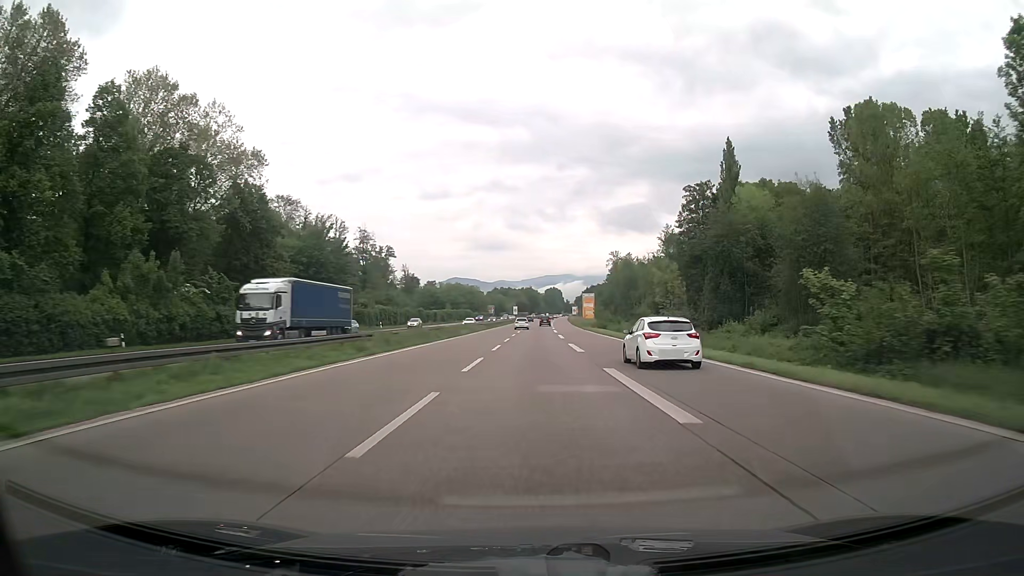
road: trunk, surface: asphalt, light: Day
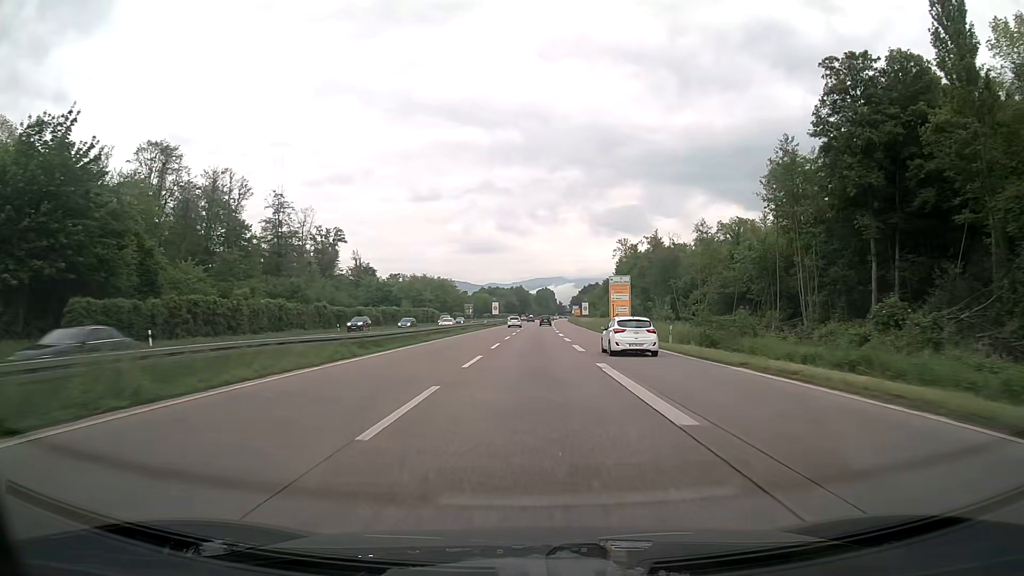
(+0.3, +60.4) m; +1°
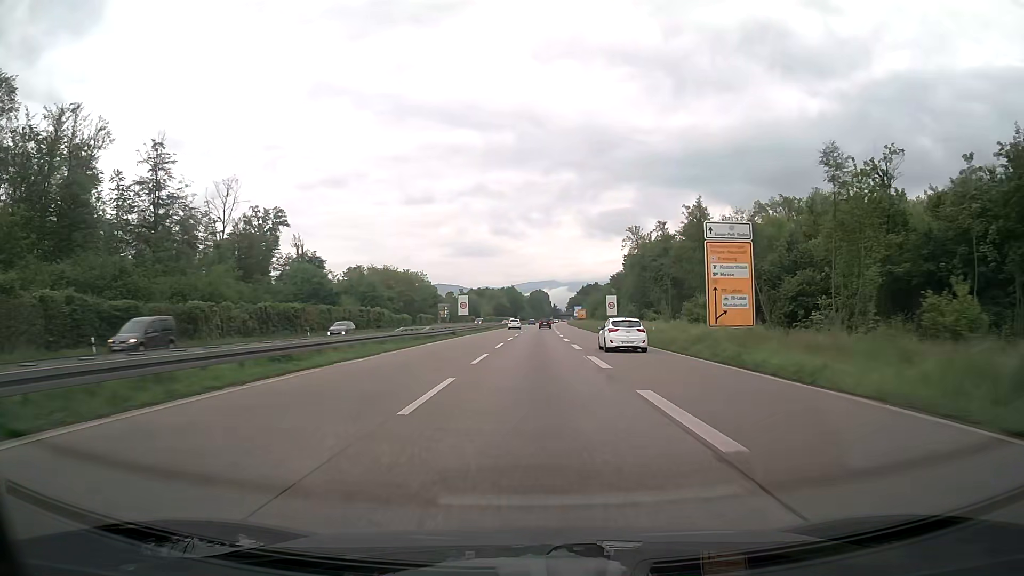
(+0.1, +45.7) m; +1°
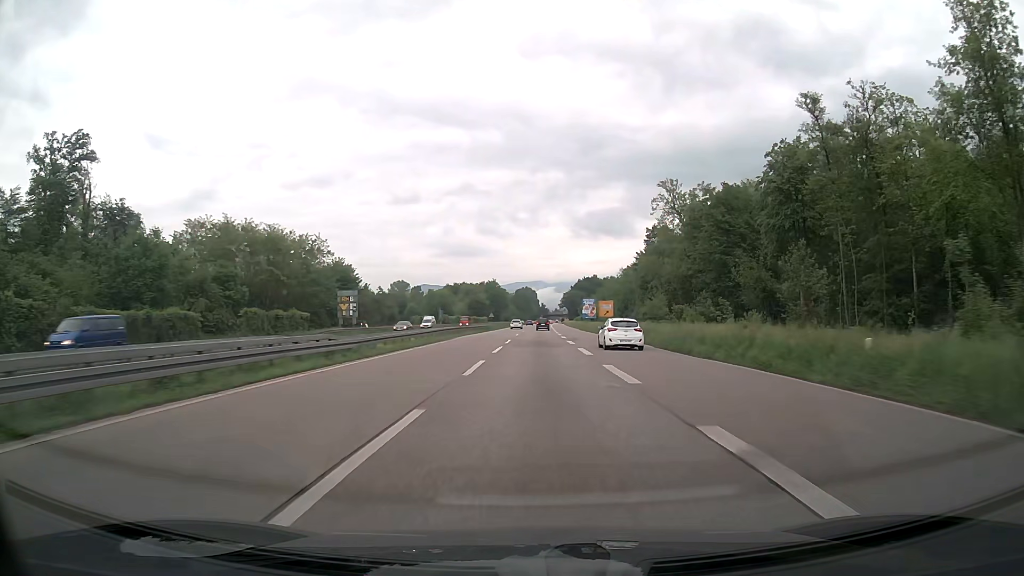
(+0.7, +76.8) m; +1°
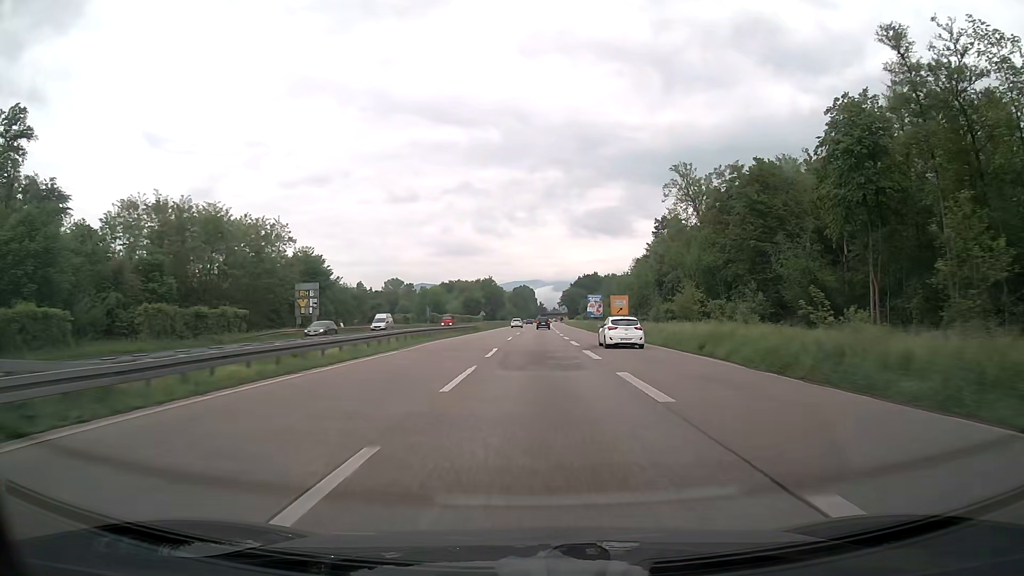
(0.0, +15.5) m; 0°
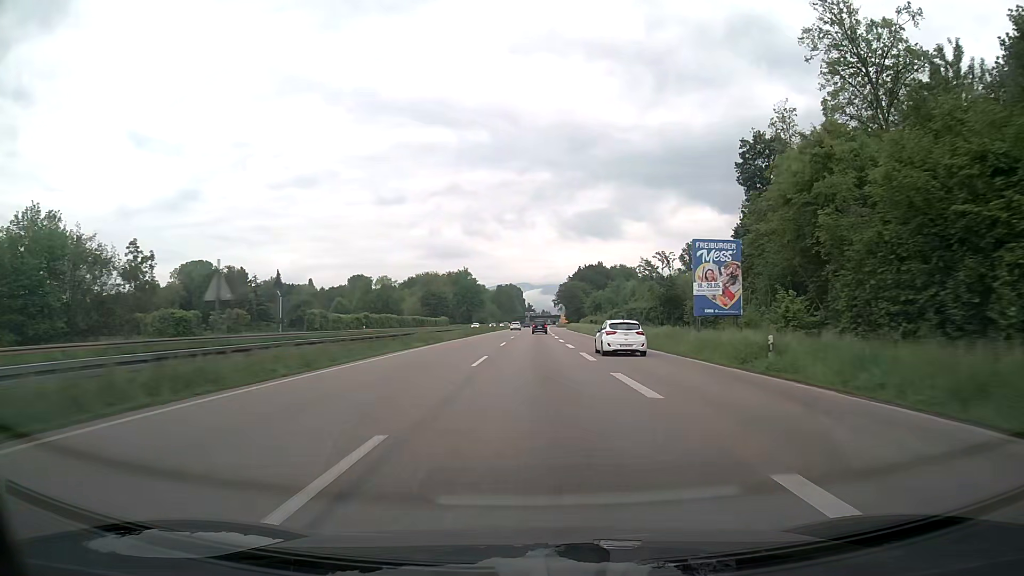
(+0.7, +78.1) m; +1°
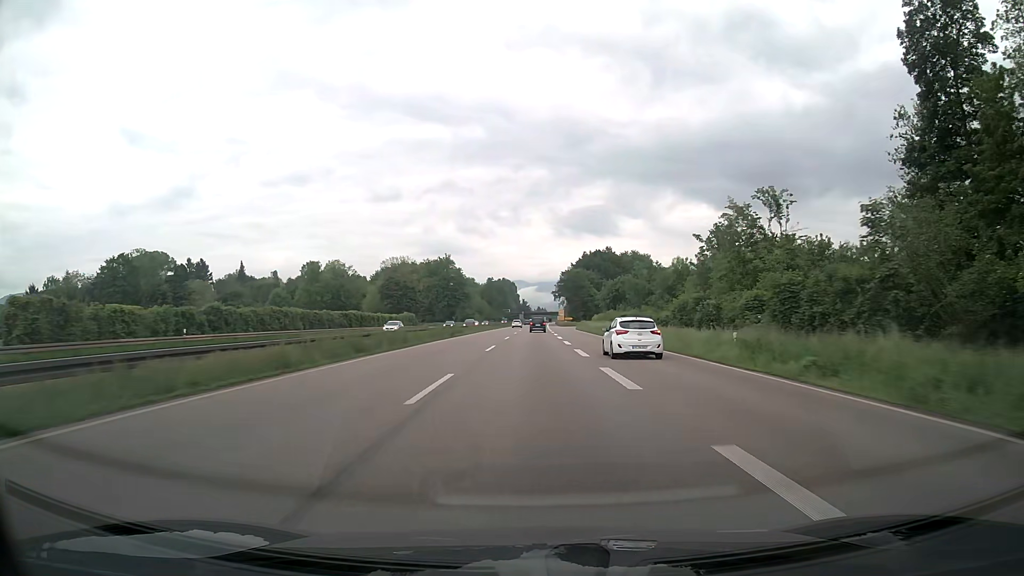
(+0.1, +47.0) m; 0°
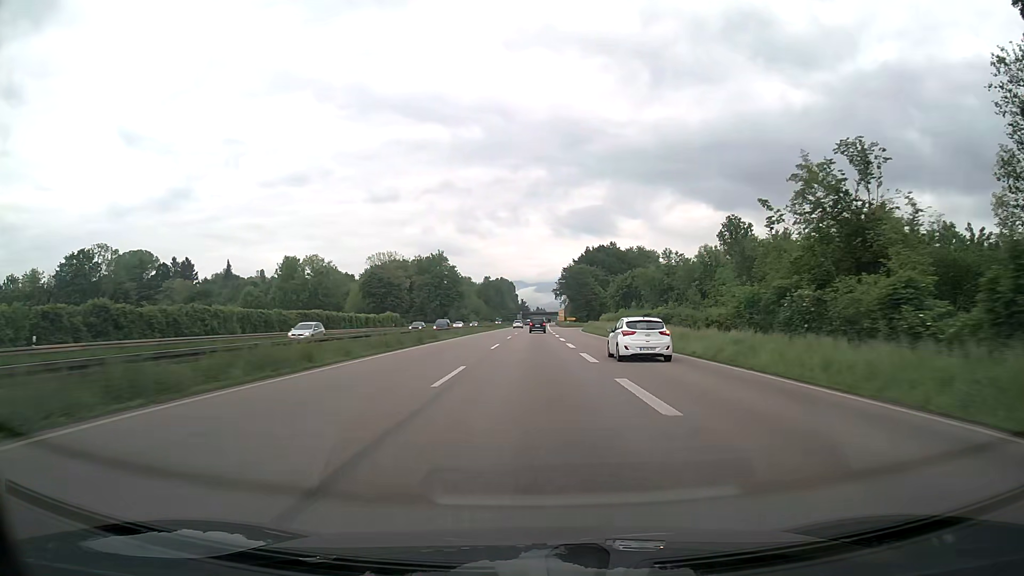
(0.0, +15.6) m; 0°
(0, +10) (0, +20) (0, +30) (0, +40) (0, +50) (0, +60) (0, +70) (0, +80) (0, +90) (+1, +100) m
